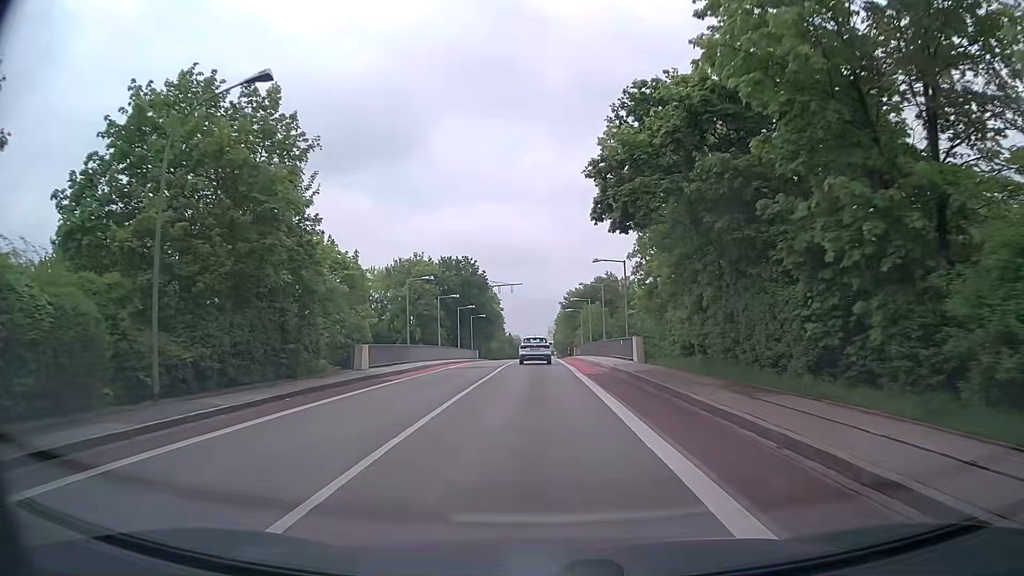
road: tertiary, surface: asphalt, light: Day
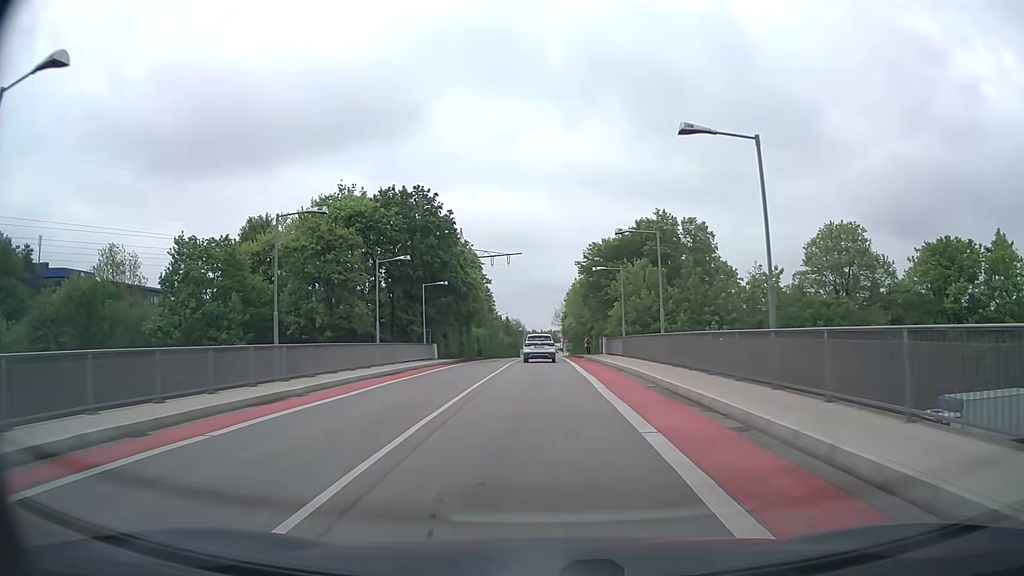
(-0.3, +35.8) m; -1°
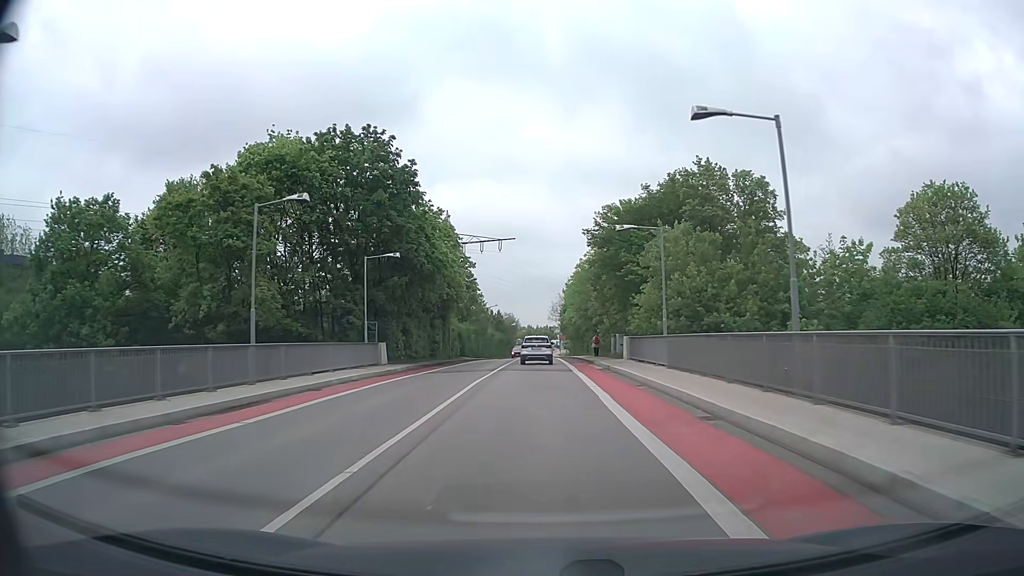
(+0.2, +14.8) m; +1°
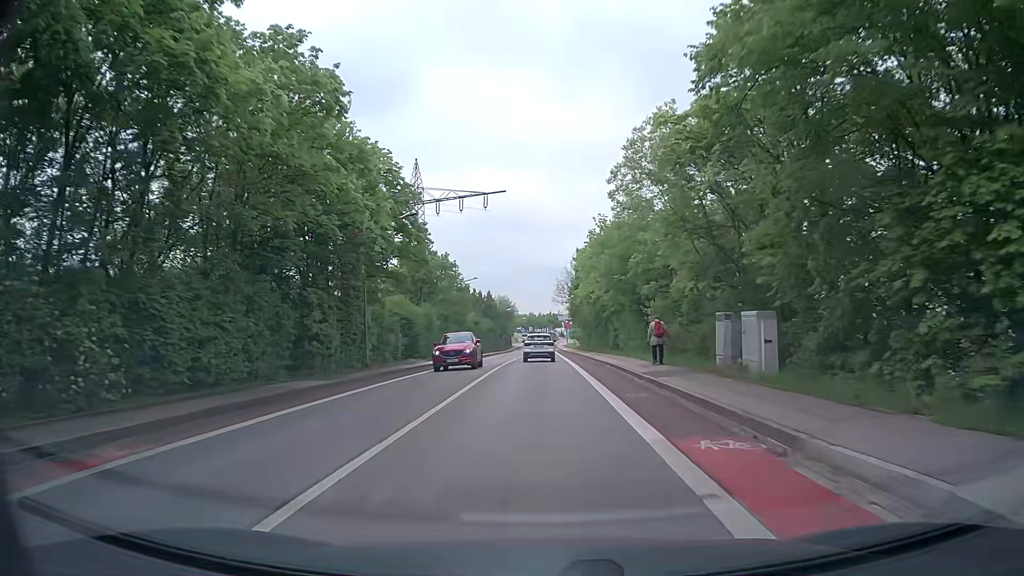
(0.0, +29.9) m; -1°
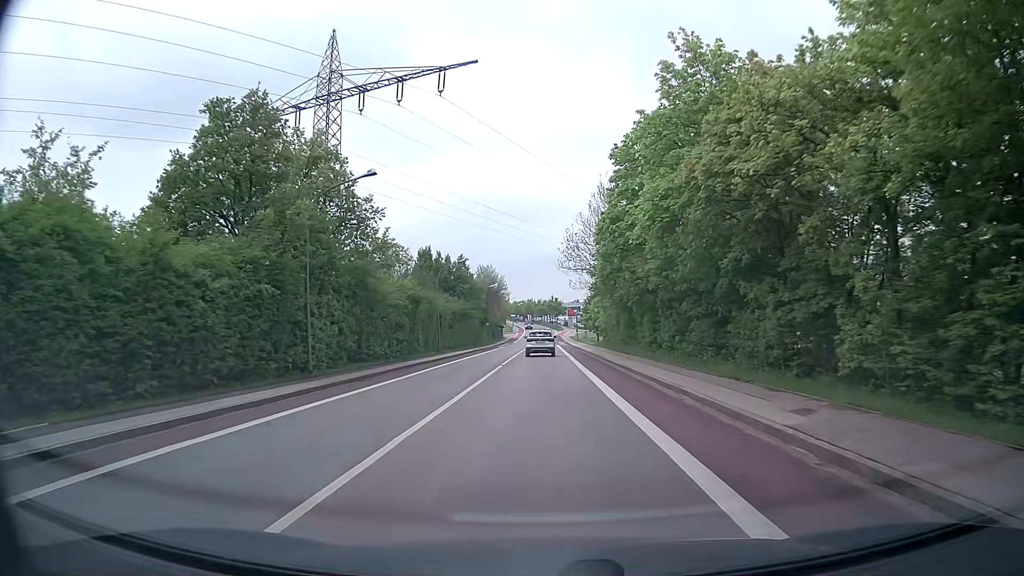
(+0.1, +38.1) m; 0°
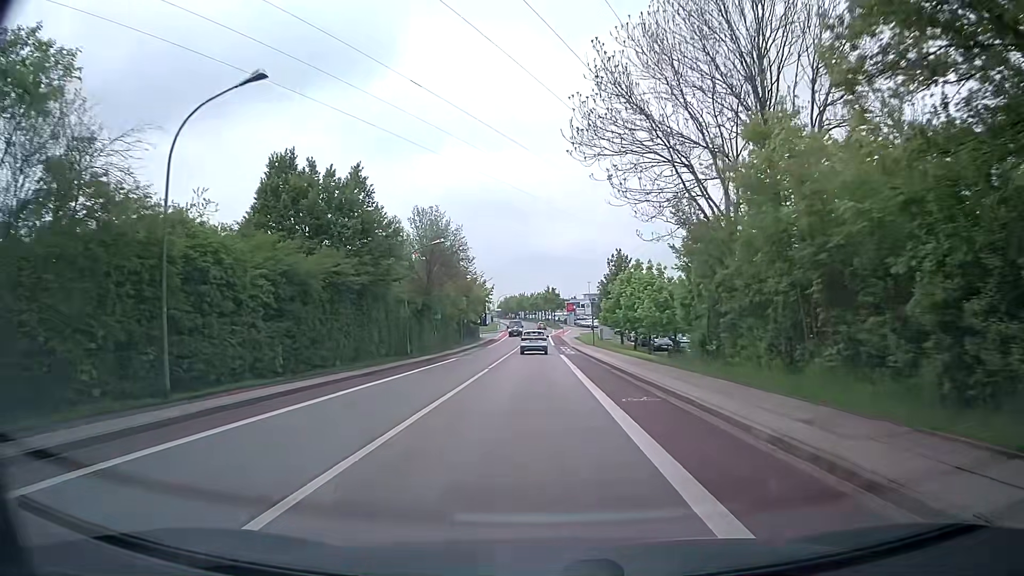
(+0.3, +39.1) m; +1°
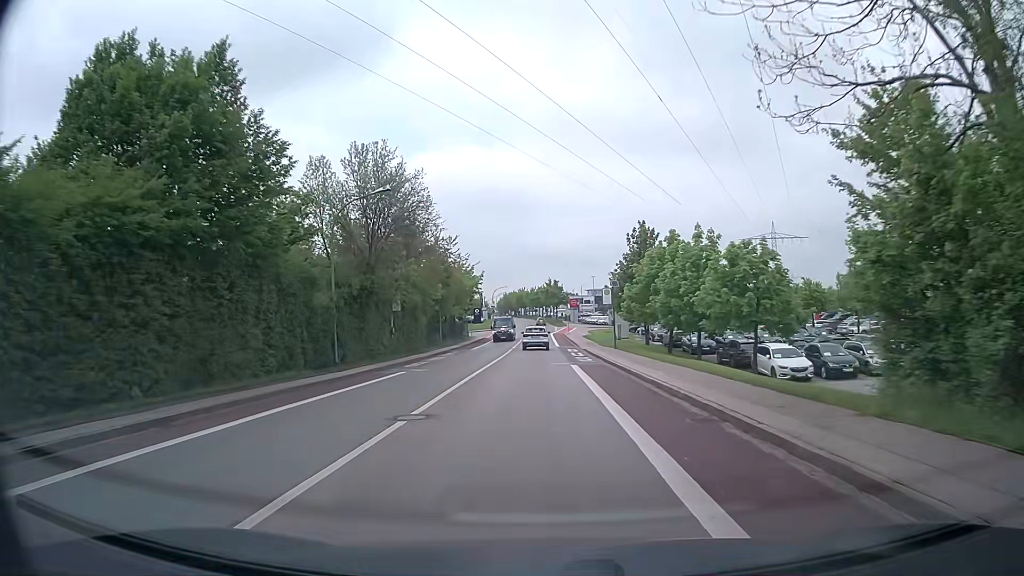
(0.0, +15.5) m; 0°
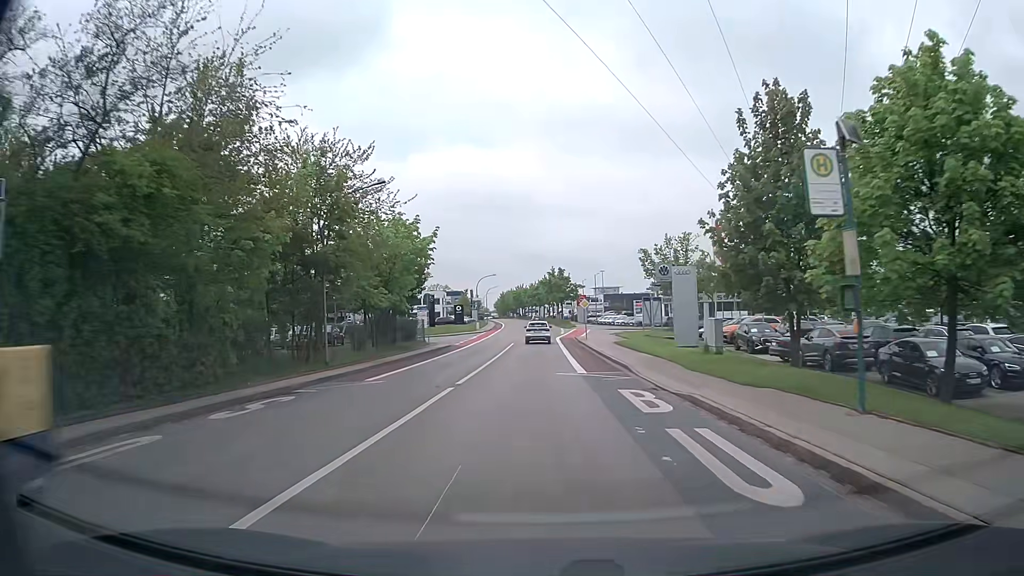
(+0.1, +30.6) m; 0°
(0, +10) (0, +20) (0, +30) (0, +40) (0, +50) (0, +60) (0, +70) (0, +80) (0, +90) (0, +100) m
